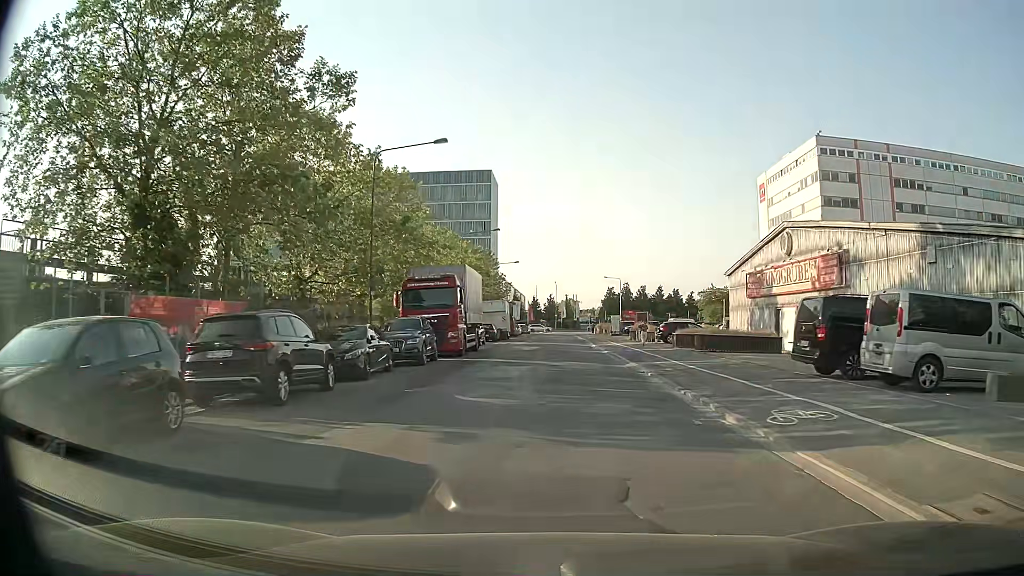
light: Day
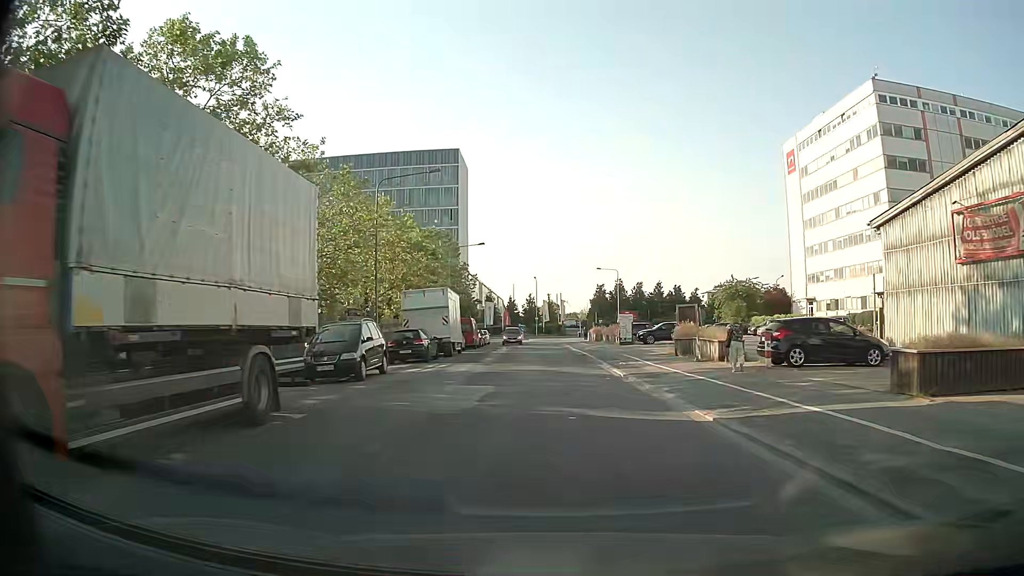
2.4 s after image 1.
(+0.5, +24.9) m; +2°
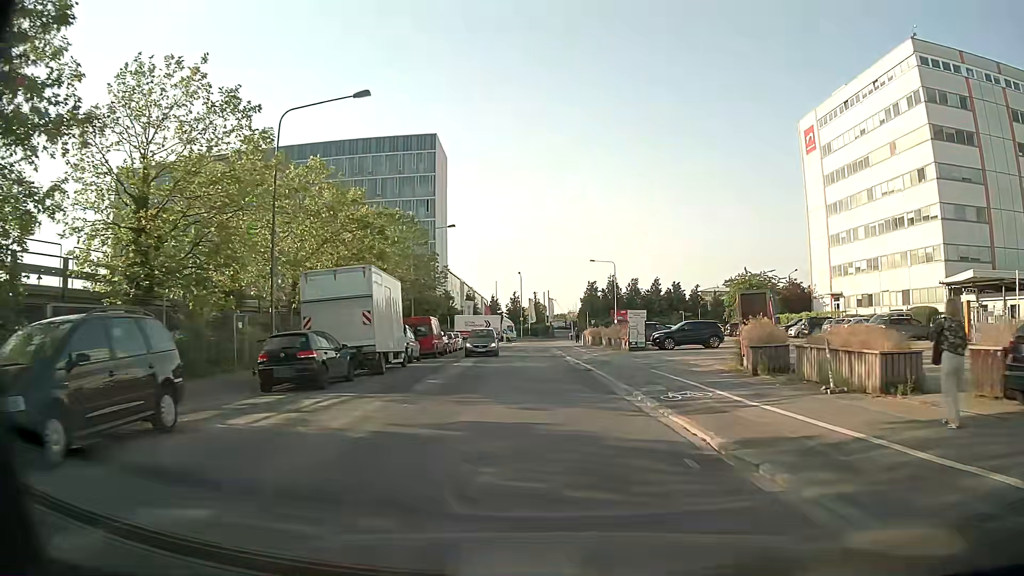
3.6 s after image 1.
(+0.1, +12.6) m; +1°
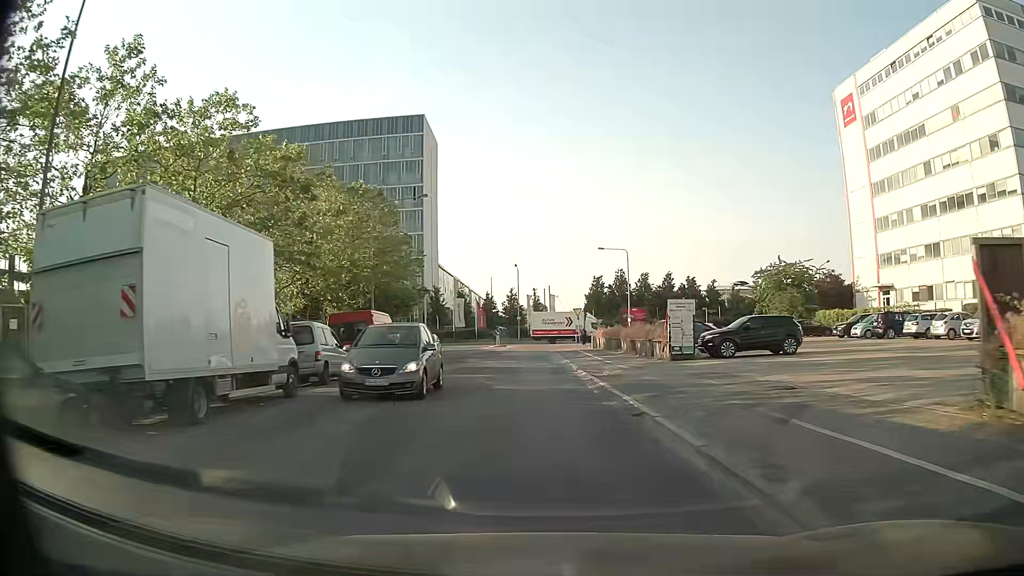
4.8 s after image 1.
(0.0, +12.5) m; 0°
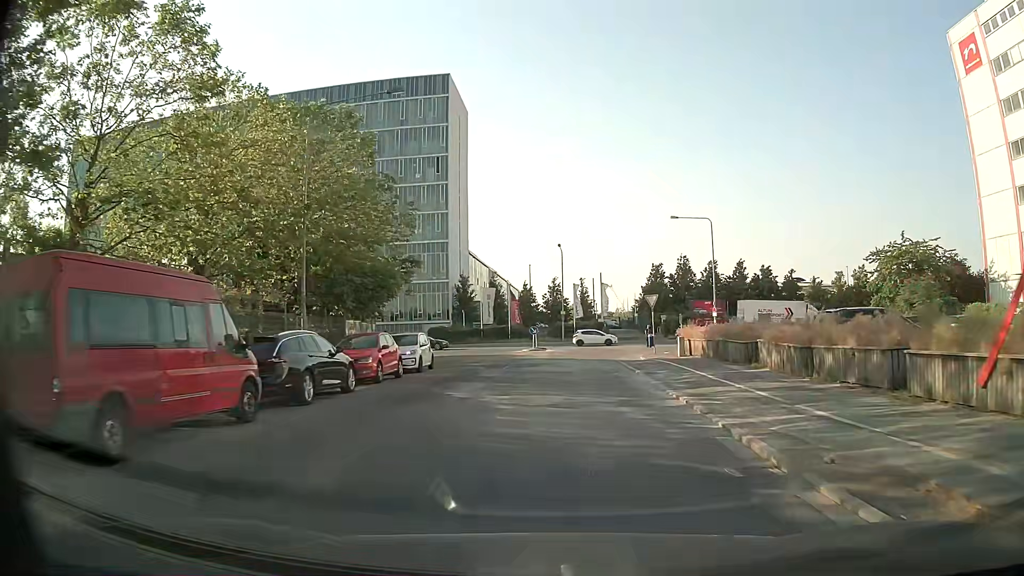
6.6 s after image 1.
(-0.7, +18.4) m; -3°
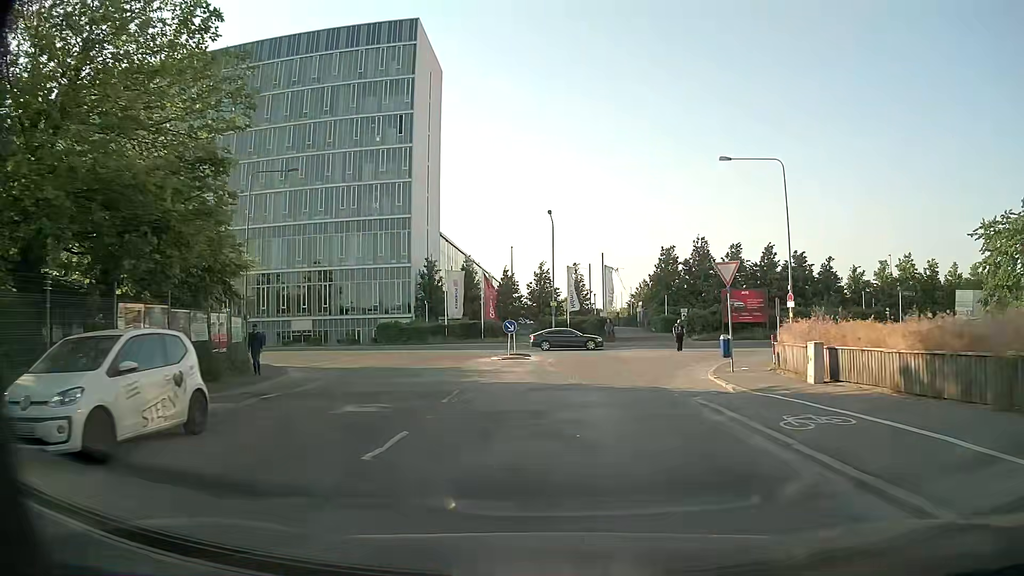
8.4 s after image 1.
(0.0, +17.8) m; +1°
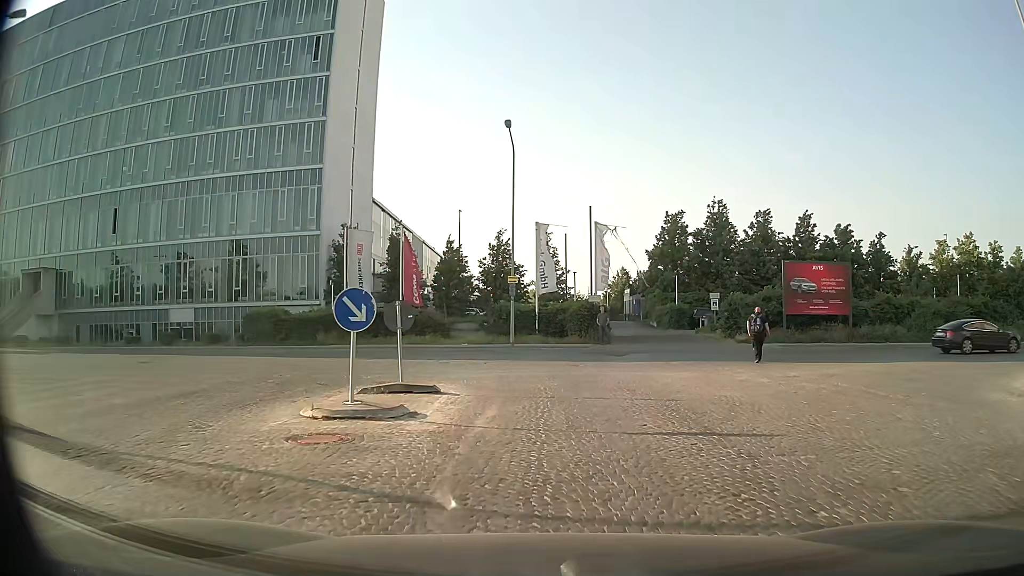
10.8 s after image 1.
(+0.5, +20.5) m; +3°
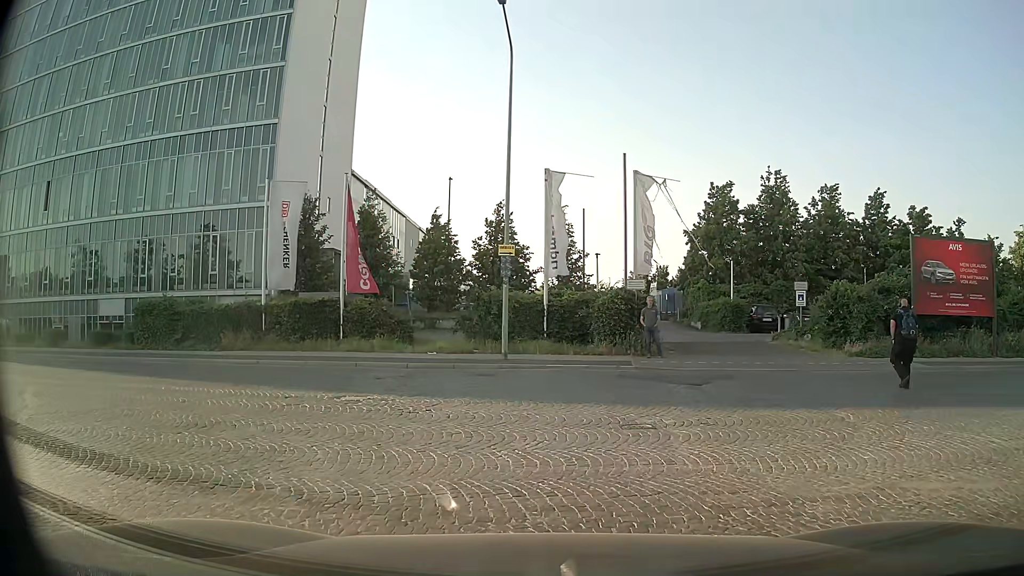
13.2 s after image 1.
(0.0, +11.5) m; -3°
(-2, +10) (-10, +15) (-20, +17) (-30, +18) (-40, +18) (-50, +18) (-60, +18) (-70, +19) (-80, +19) (-90, +19) m
